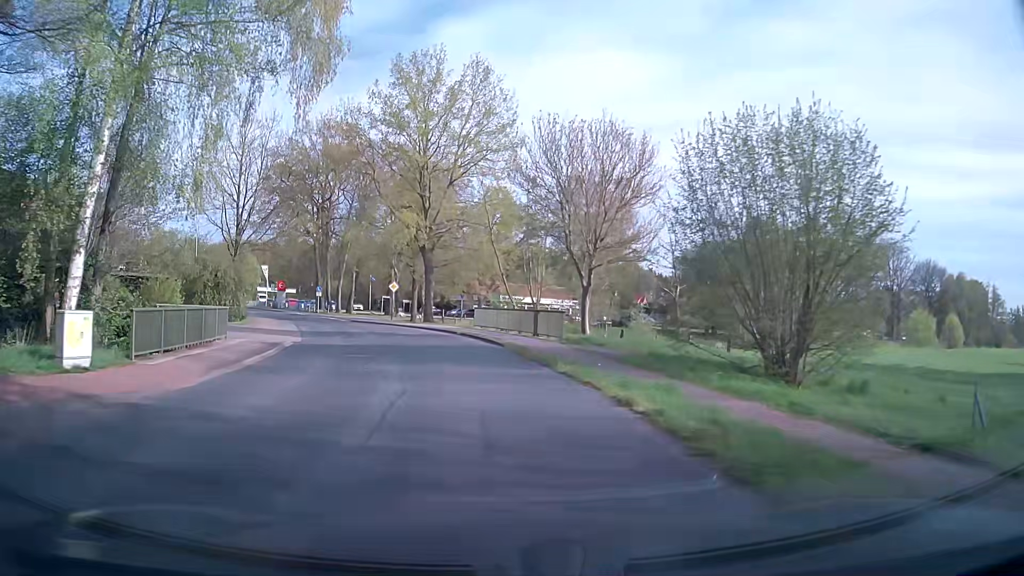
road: secondary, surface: asphalt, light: Day
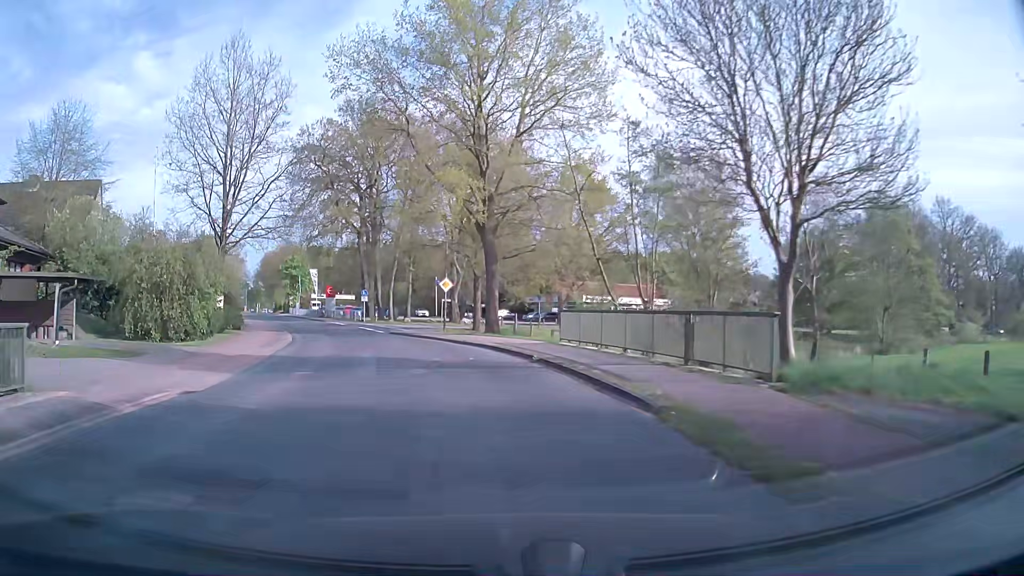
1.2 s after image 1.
(-0.6, +14.0) m; -6°
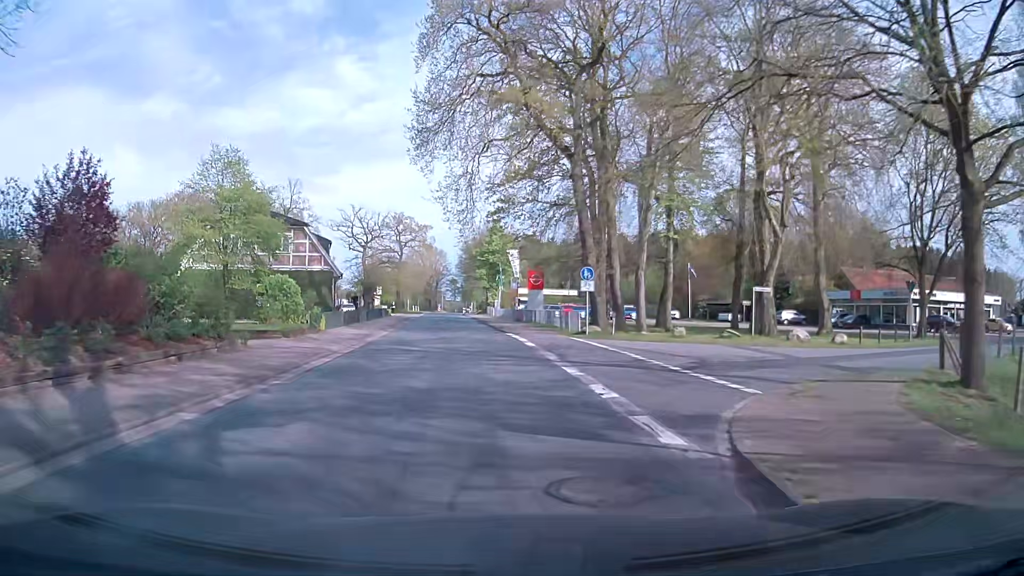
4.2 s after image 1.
(-6.2, +33.6) m; -19°
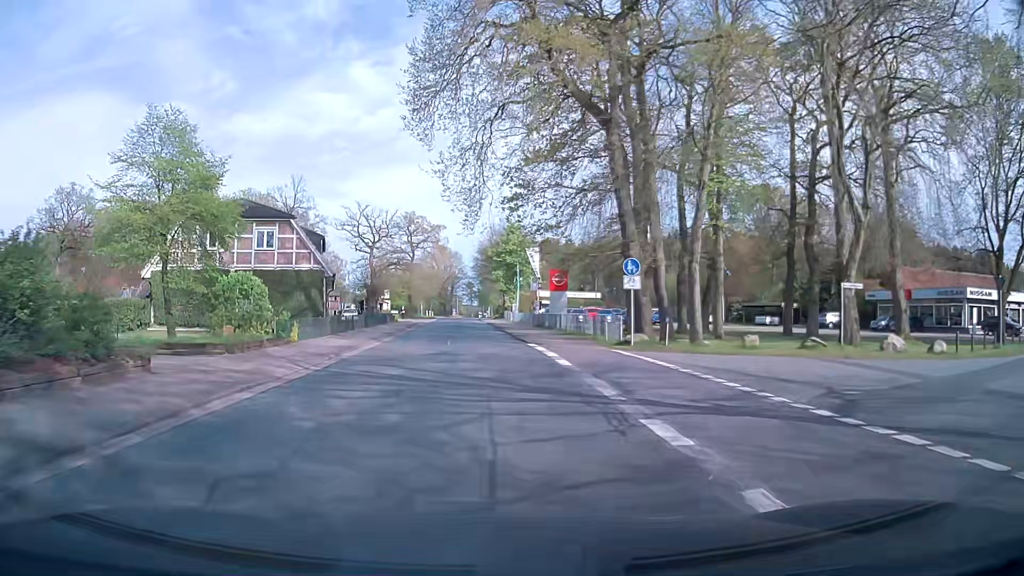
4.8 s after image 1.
(-0.1, +6.9) m; -2°
(0, +10) (0, +20) (-1, +30) (-1, +40) (-2, +50) (-3, +60) (-3, +70) (-4, +80) (-5, +90) (-5, +100) m
